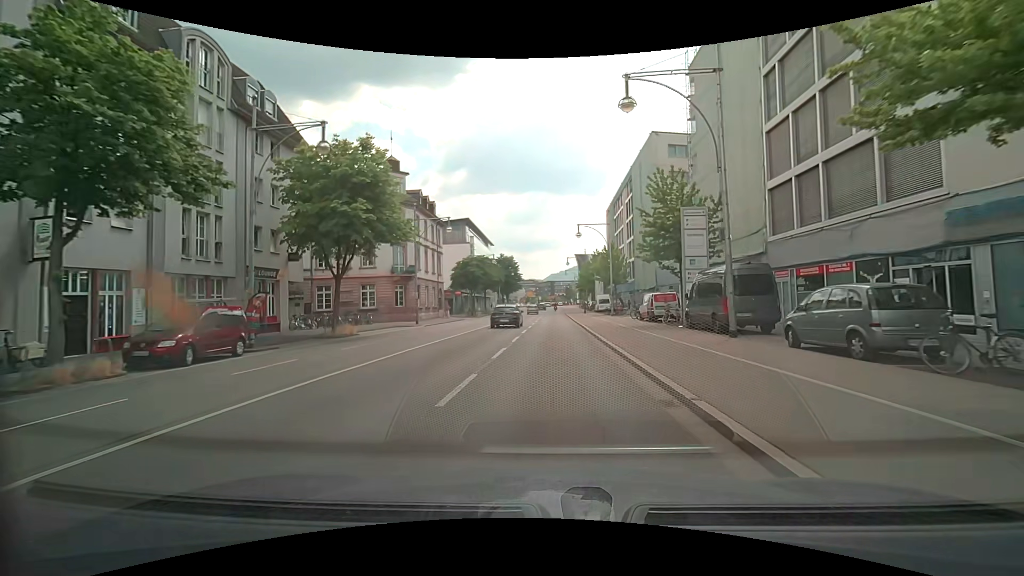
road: primary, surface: asphalt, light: Day
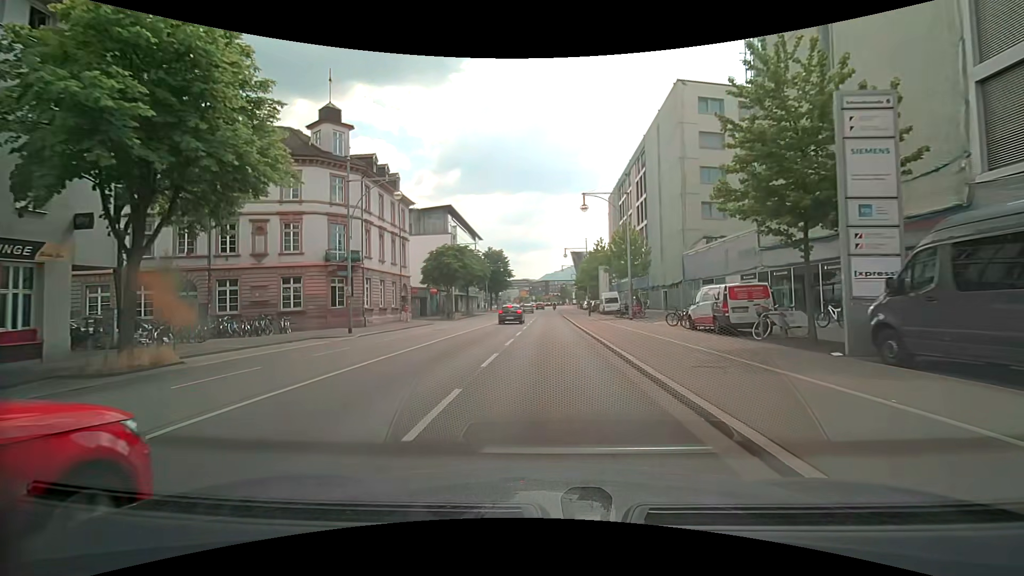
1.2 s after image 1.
(+0.3, +13.7) m; +3°
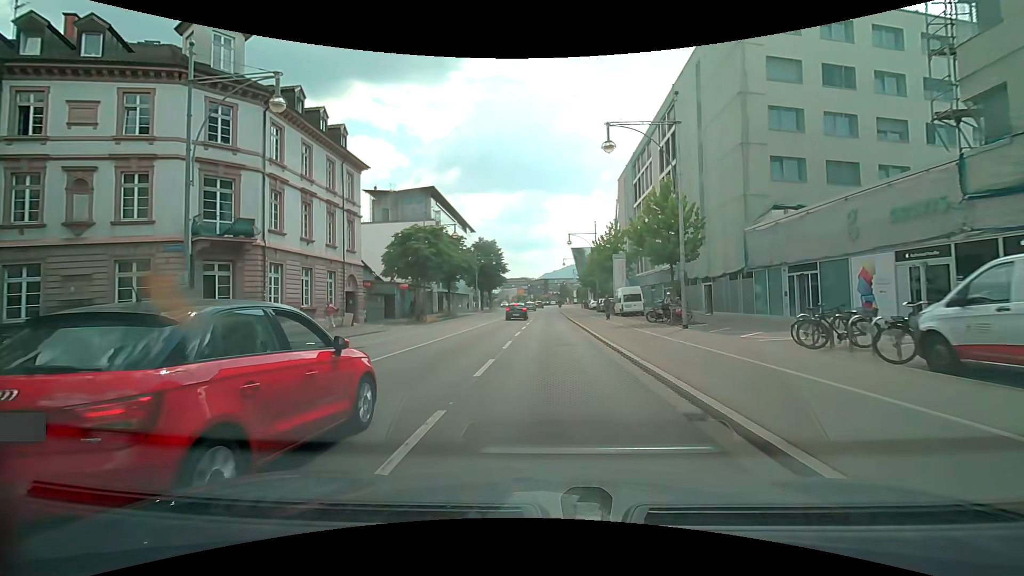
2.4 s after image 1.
(-0.3, +13.7) m; -2°
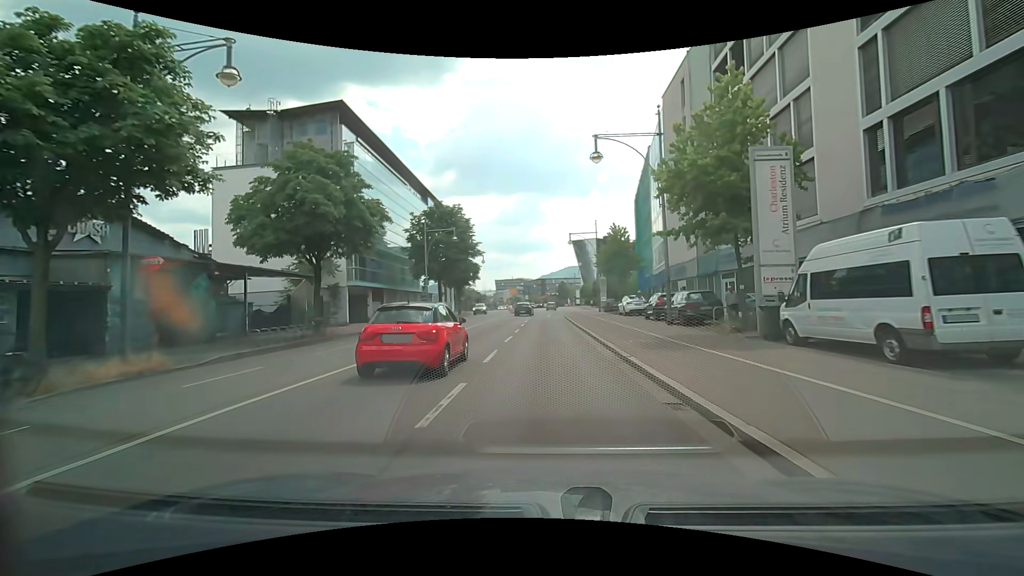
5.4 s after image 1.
(0.0, +33.9) m; +1°
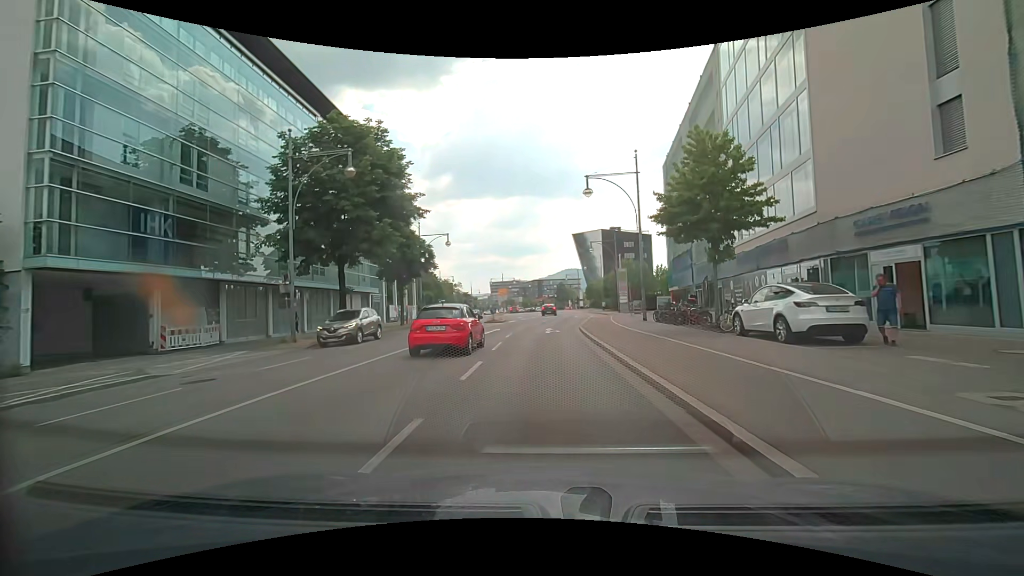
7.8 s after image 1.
(-0.3, +26.8) m; 0°
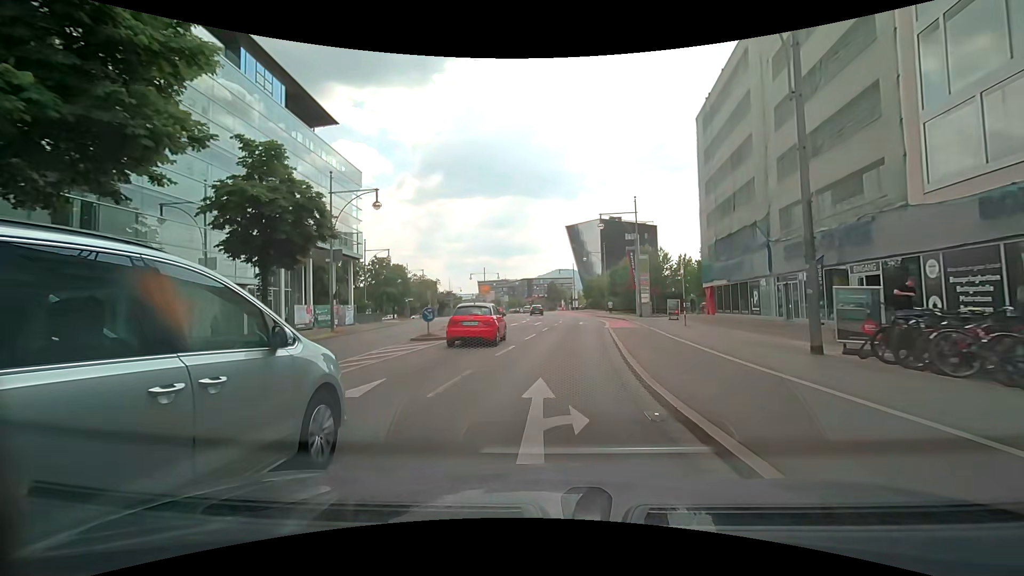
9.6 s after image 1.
(-0.1, +19.8) m; +1°
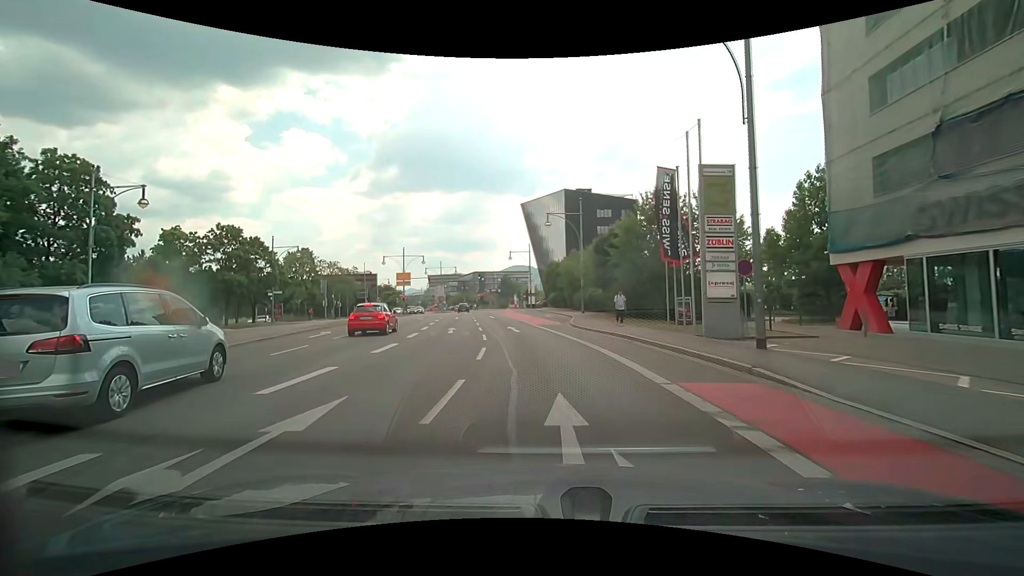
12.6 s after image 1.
(+1.4, +31.7) m; +5°
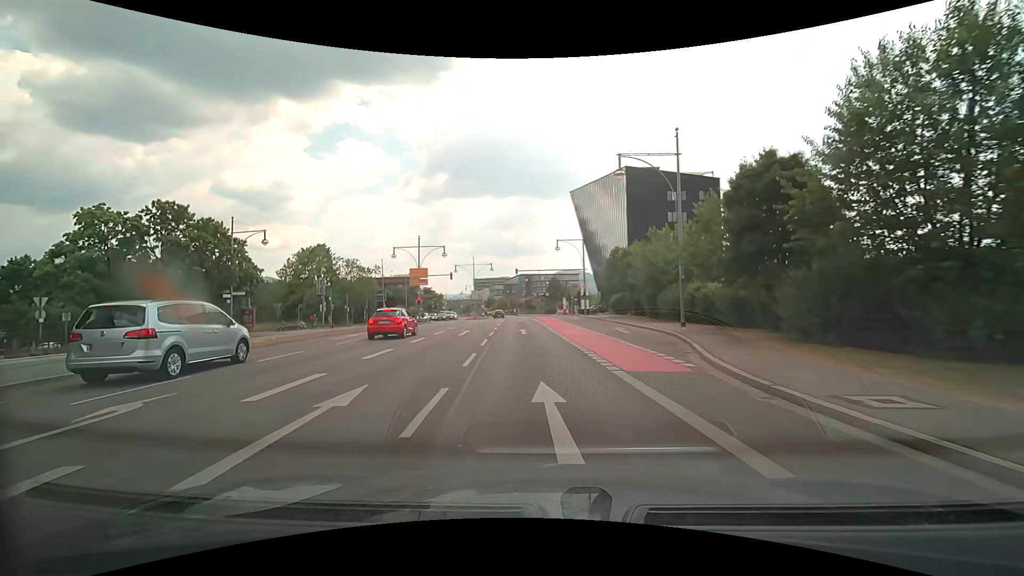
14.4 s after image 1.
(-1.1, +18.7) m; -6°
